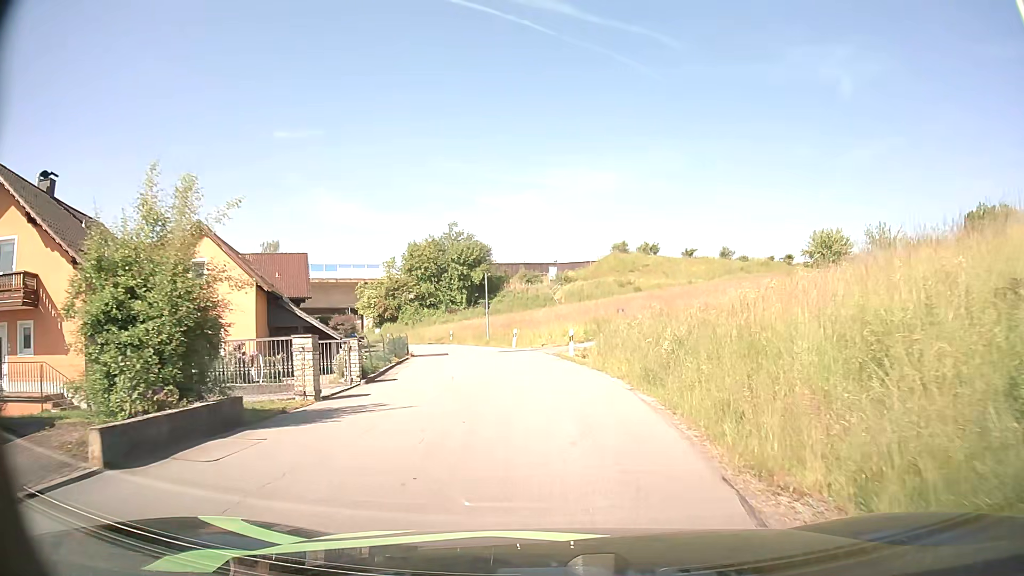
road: residential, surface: asphalt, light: Day
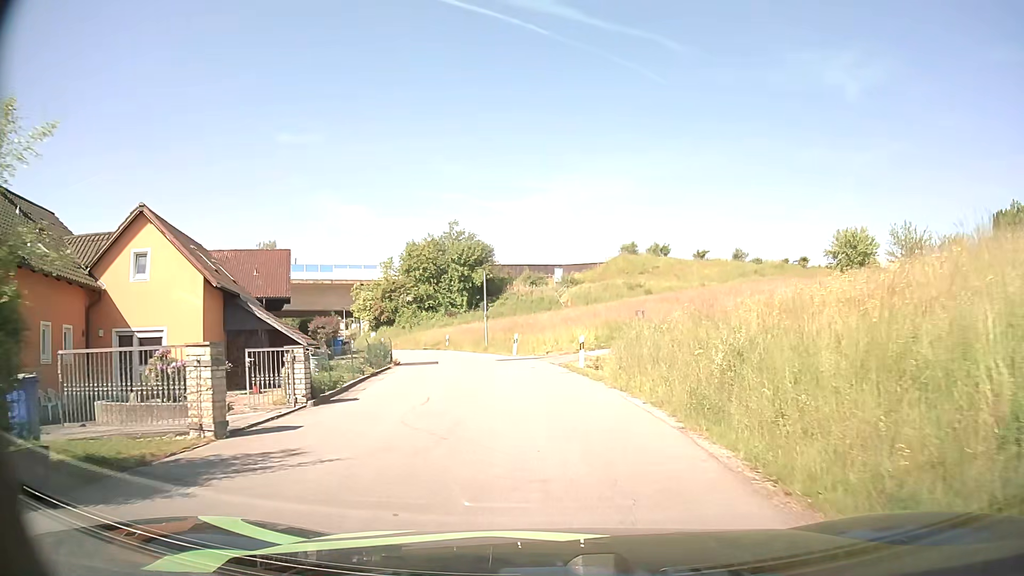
(0.0, +4.5) m; 0°
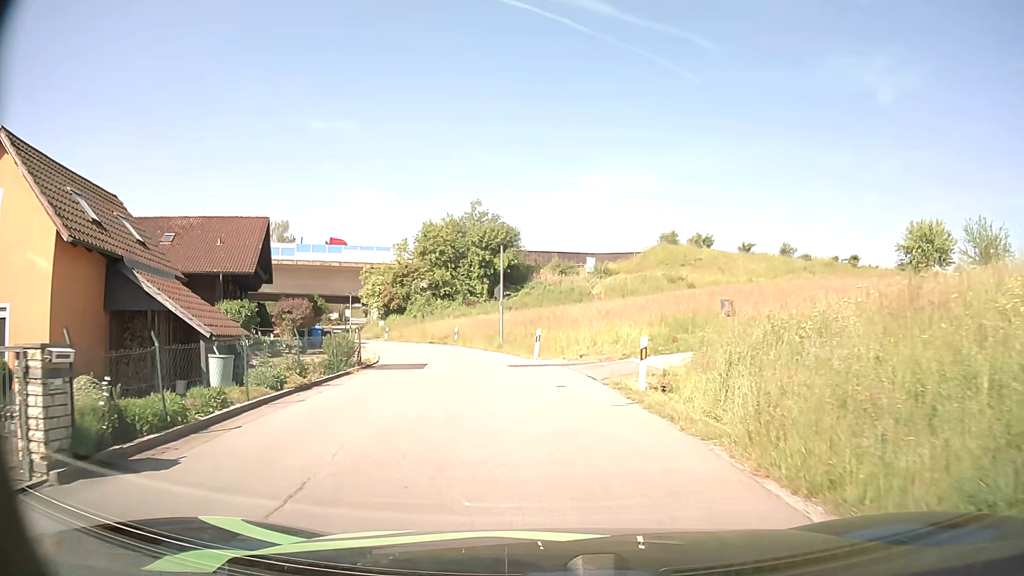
(-0.2, +8.6) m; -3°
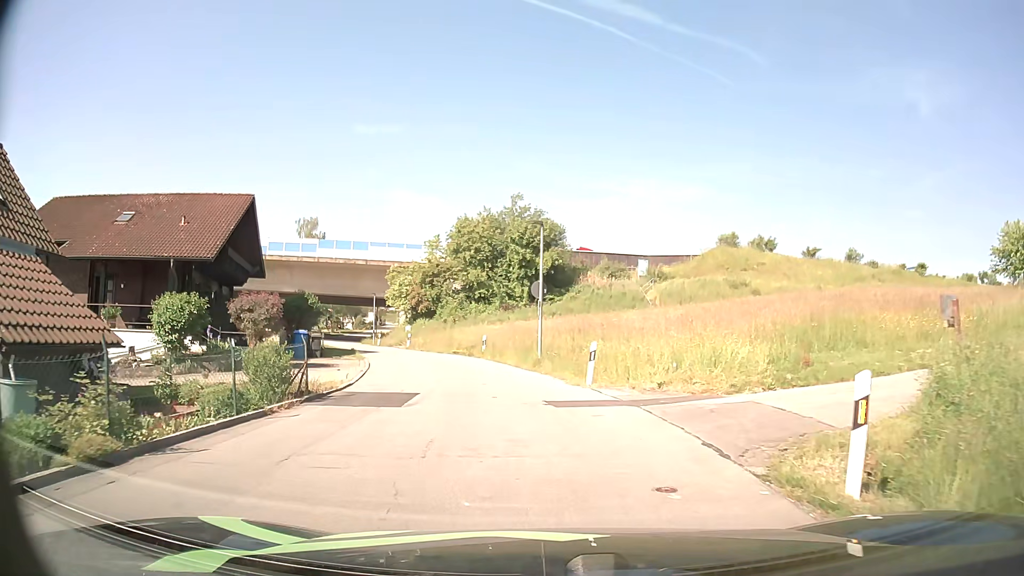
(-0.2, +7.9) m; -3°
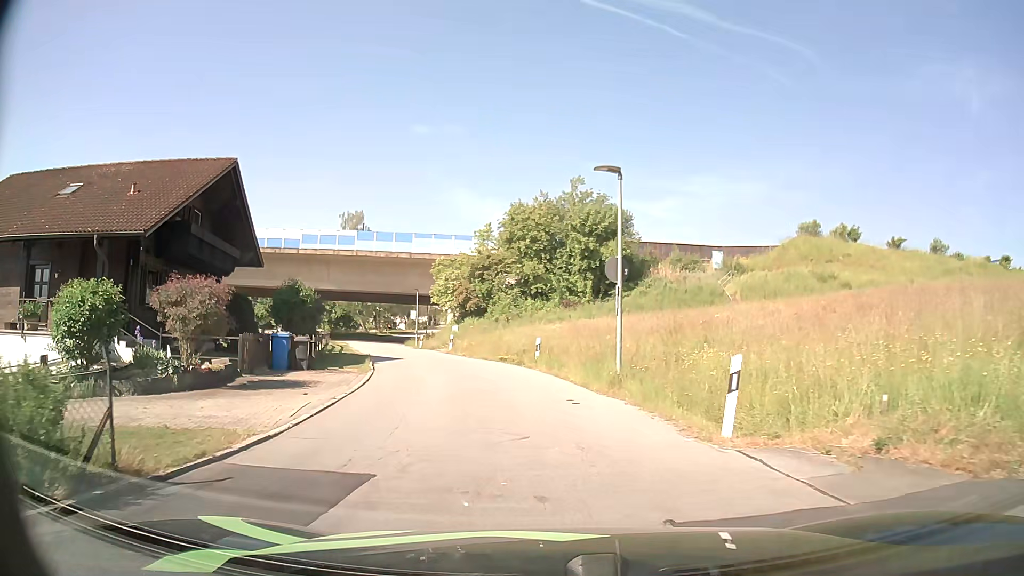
(-0.4, +7.7) m; -6°
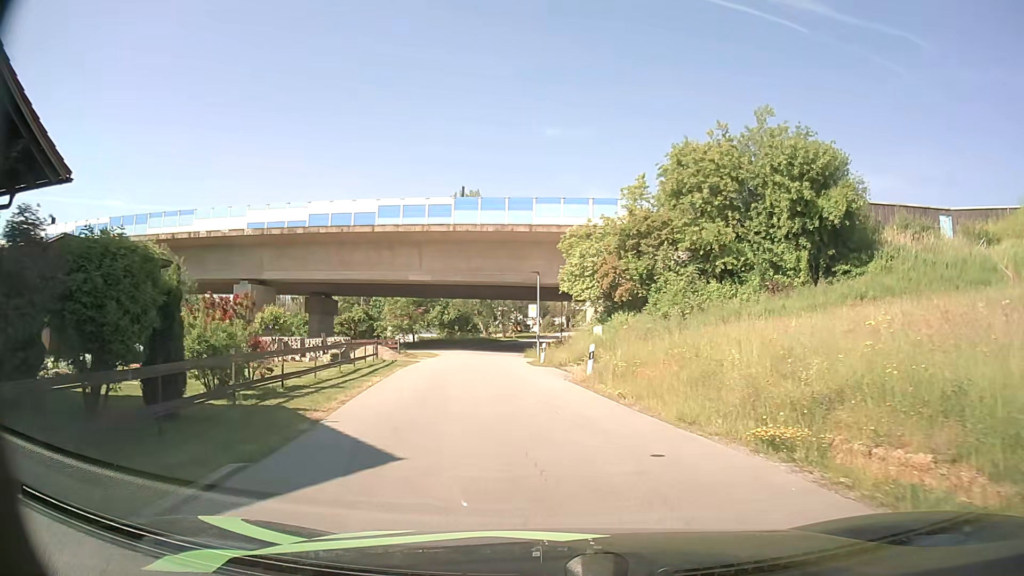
(-2.4, +20.5) m; -12°
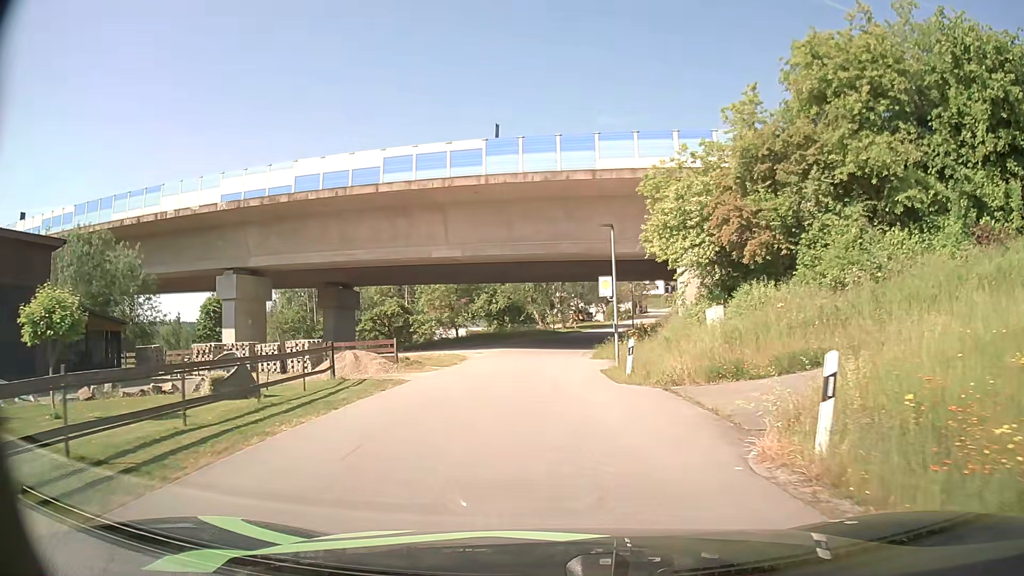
(-0.6, +14.3) m; -5°
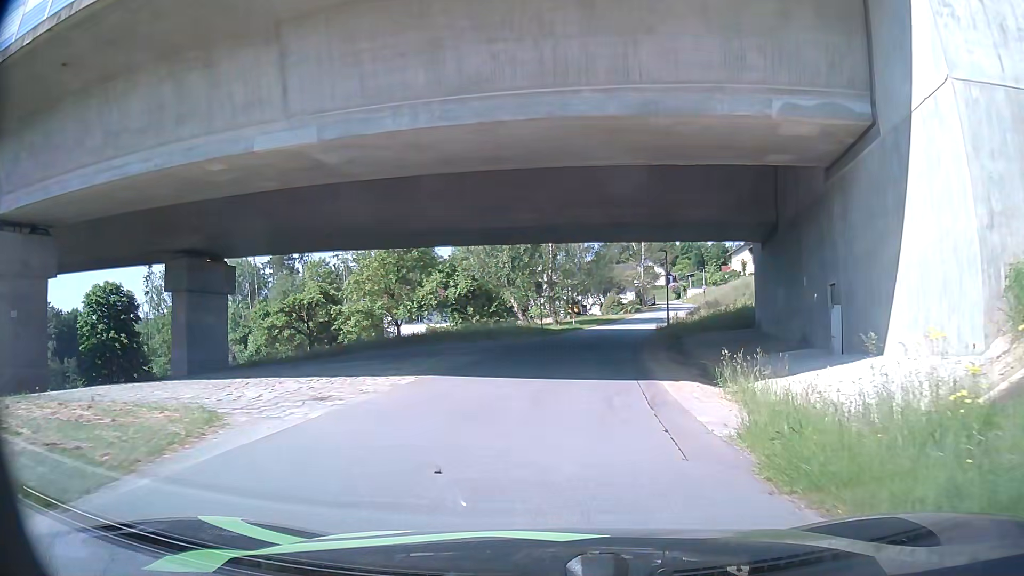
(-0.1, +25.4) m; +1°
(0, +10) (+1, +20) (+1, +30) (+4, +40) (+6, +49) (+9, +59) (+12, +68) (+15, +78) (+17, +88) (+19, +98) m
